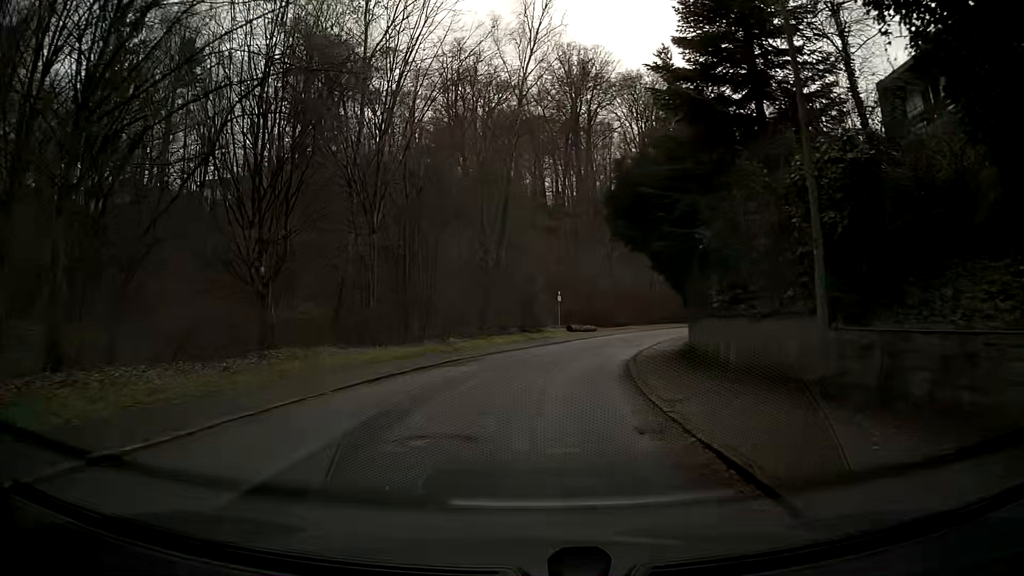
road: residential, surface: asphalt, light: Day
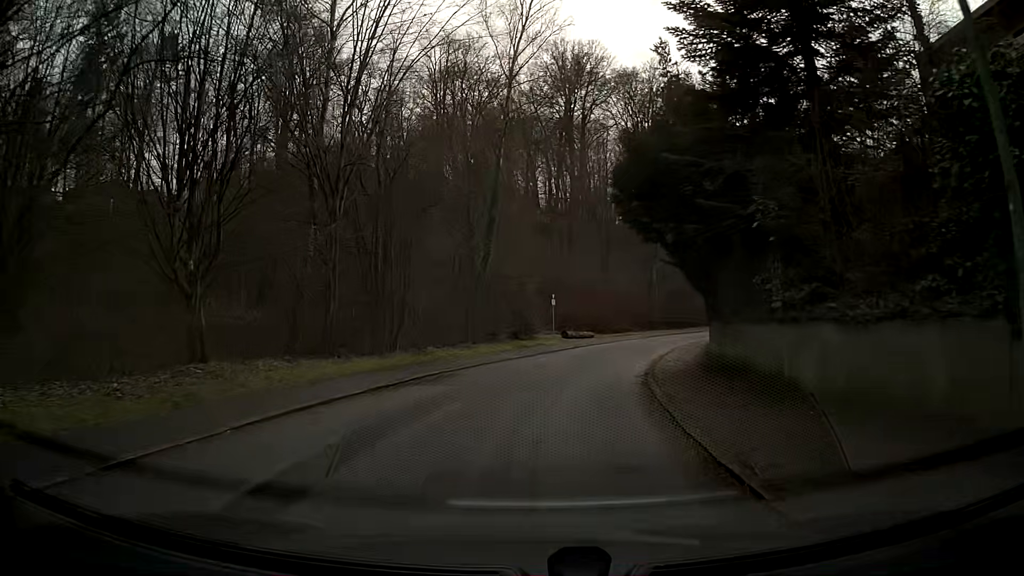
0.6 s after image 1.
(+0.1, +4.5) m; +3°
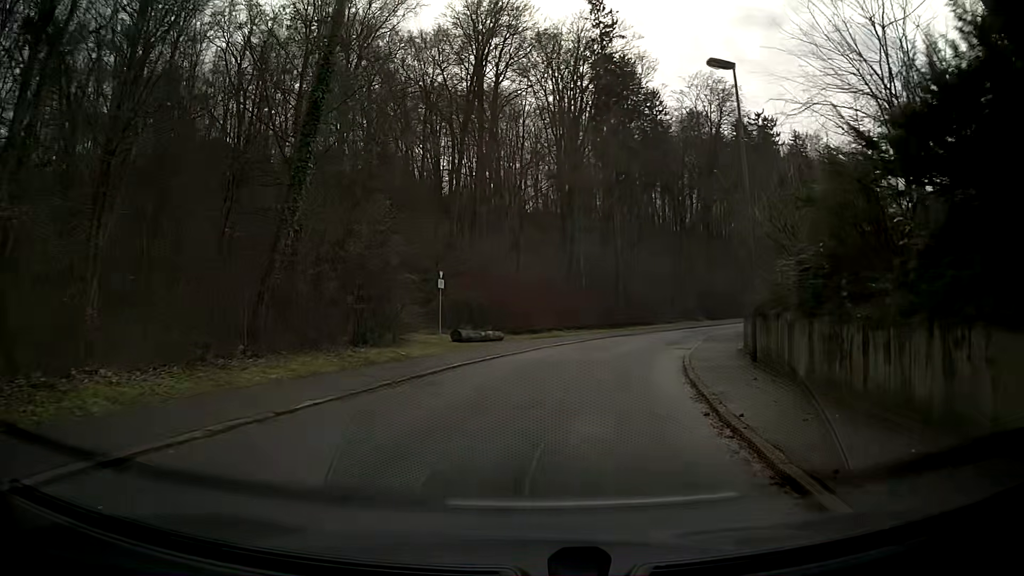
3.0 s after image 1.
(+0.7, +18.0) m; +8°
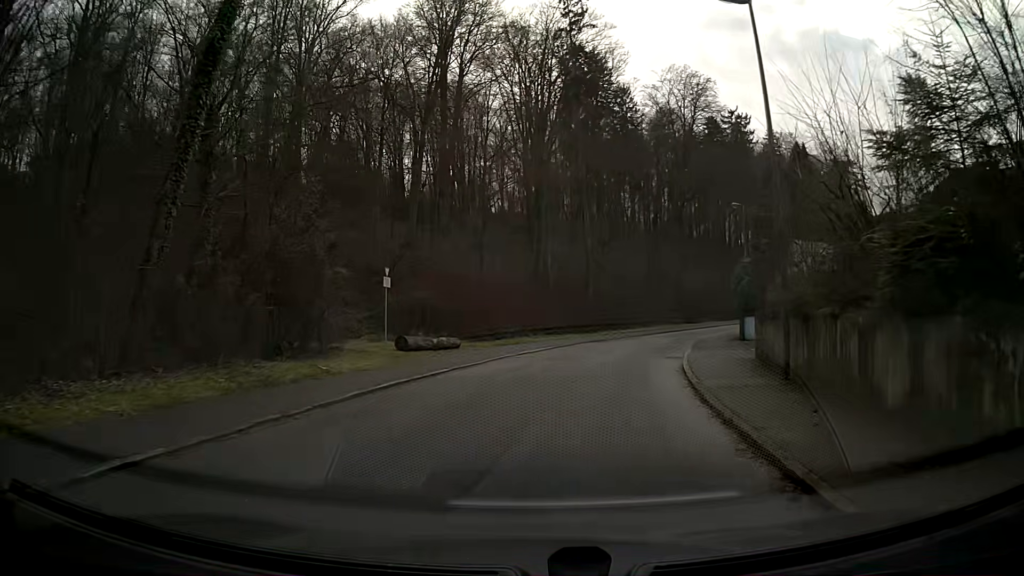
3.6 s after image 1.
(+0.1, +4.6) m; +2°
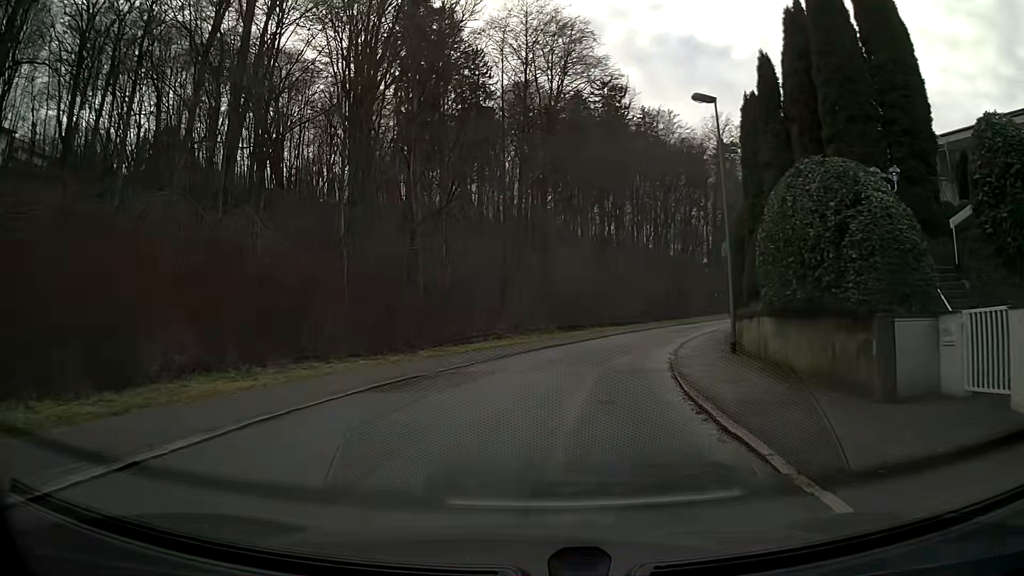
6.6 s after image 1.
(+2.5, +22.5) m; +13°
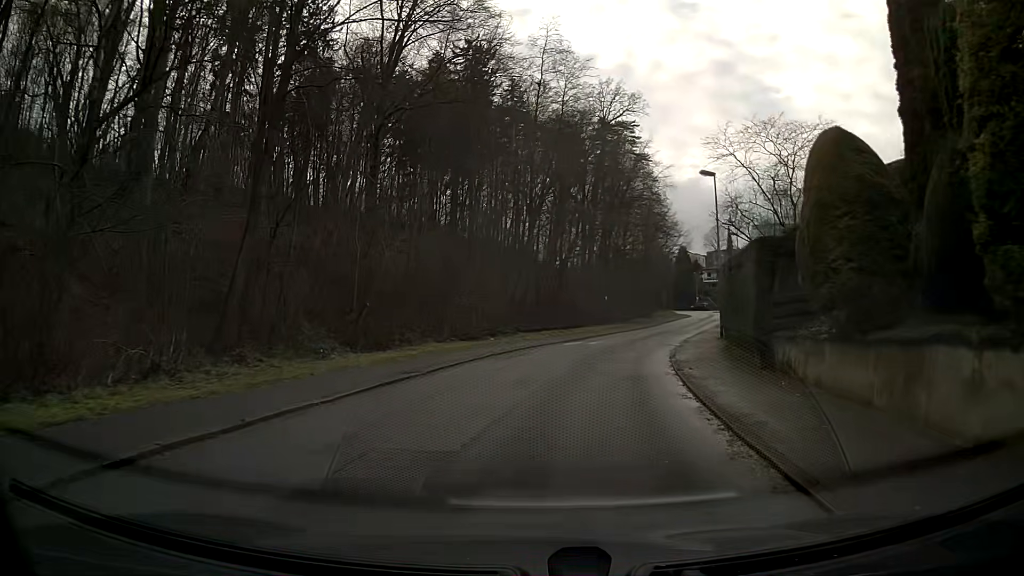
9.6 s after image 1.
(+2.3, +22.7) m; +12°
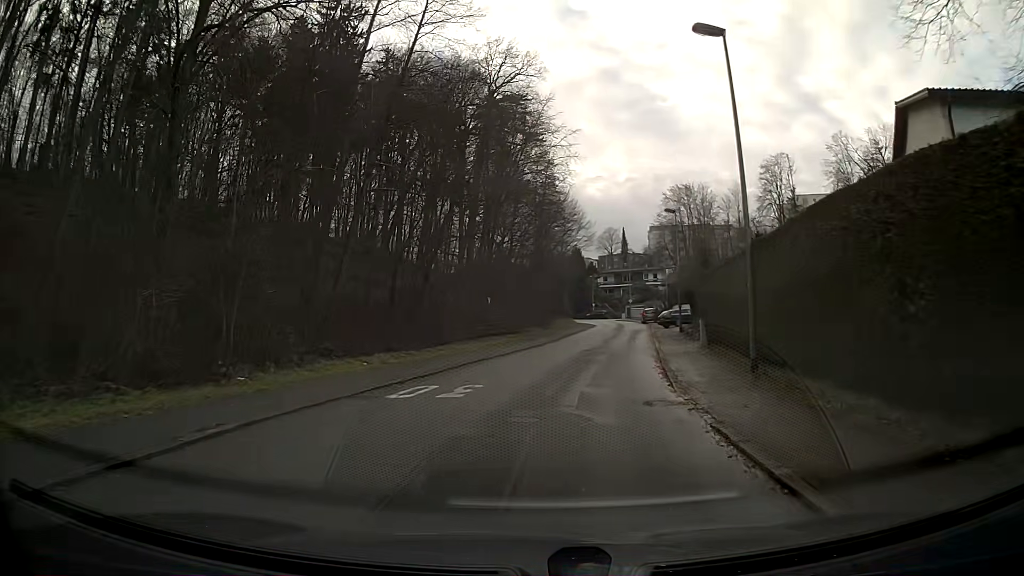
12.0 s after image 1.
(+1.7, +18.3) m; +10°
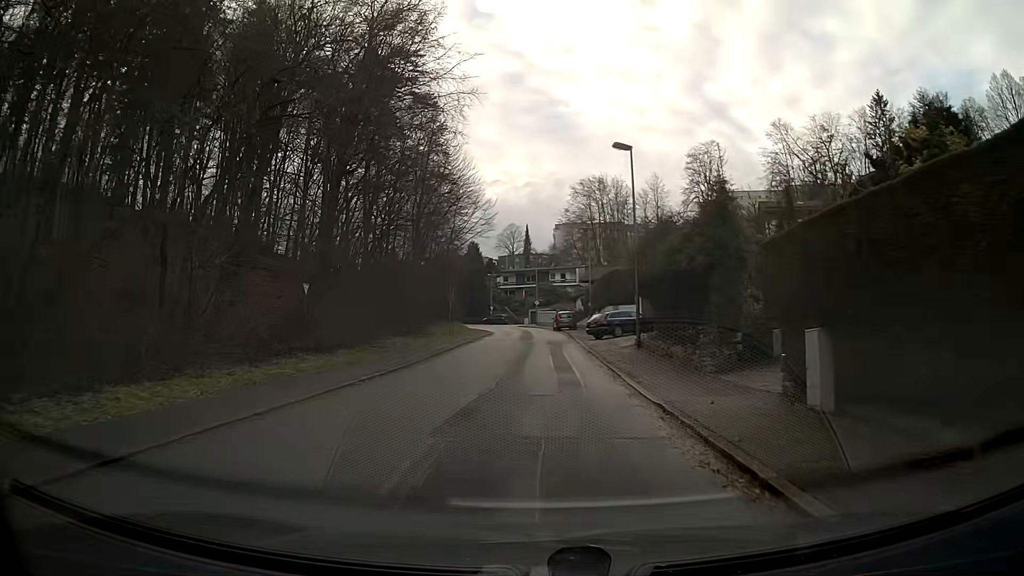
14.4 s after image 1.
(+1.4, +18.3) m; +8°
(0, +10) (0, +20) (0, +30) (+1, +40) (+1, +50) (-1, +60) (-2, +70) (-3, +80) (-6, +89) (-9, +99) m
